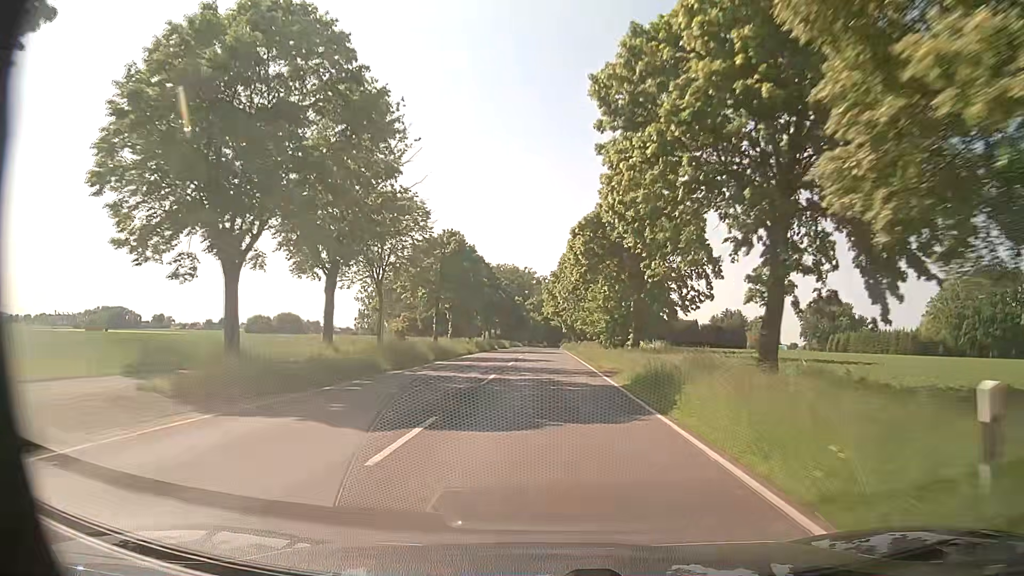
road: secondary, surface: asphalt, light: Day
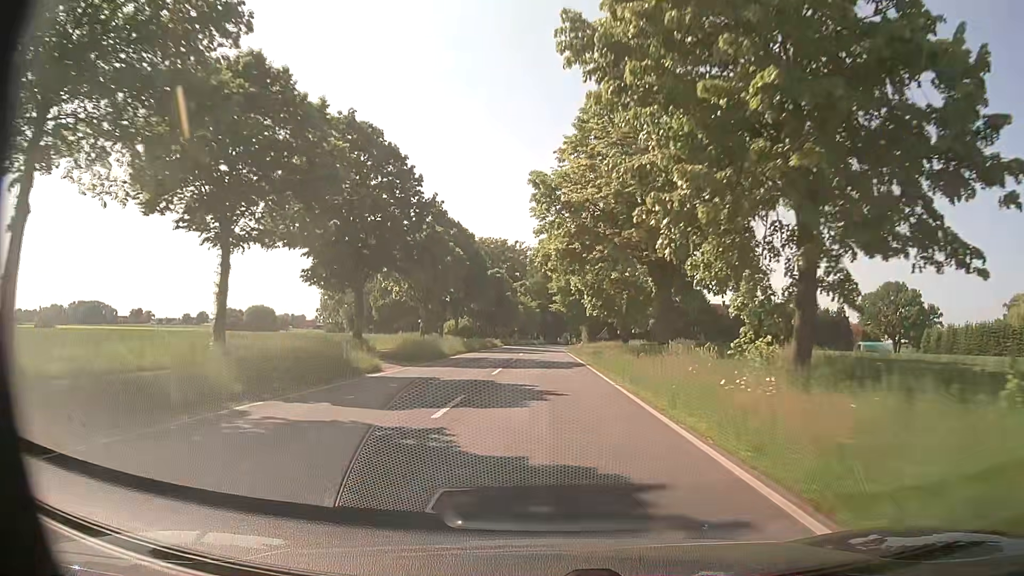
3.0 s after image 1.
(+0.6, +56.8) m; +1°
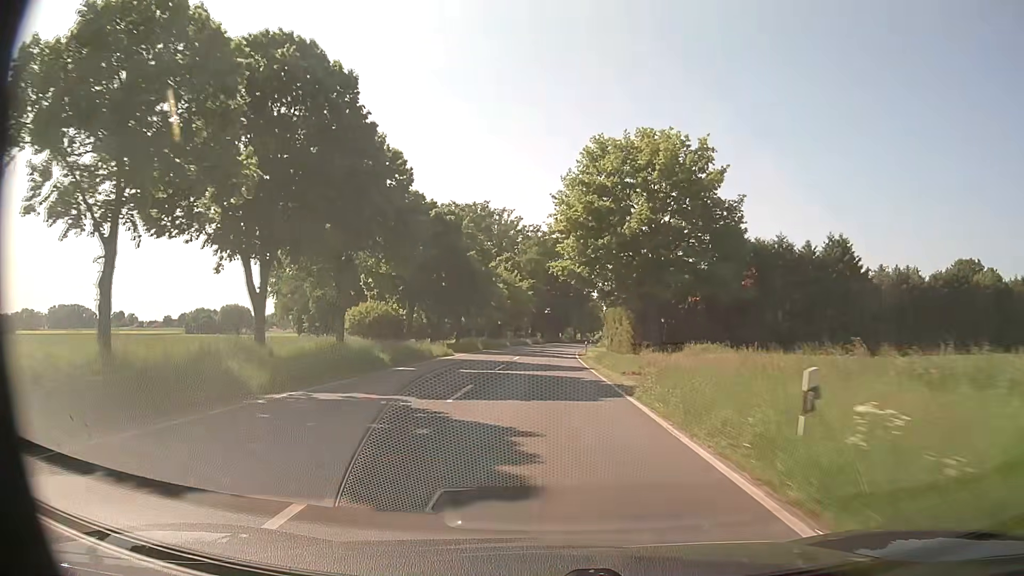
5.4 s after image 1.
(+0.2, +45.9) m; +1°
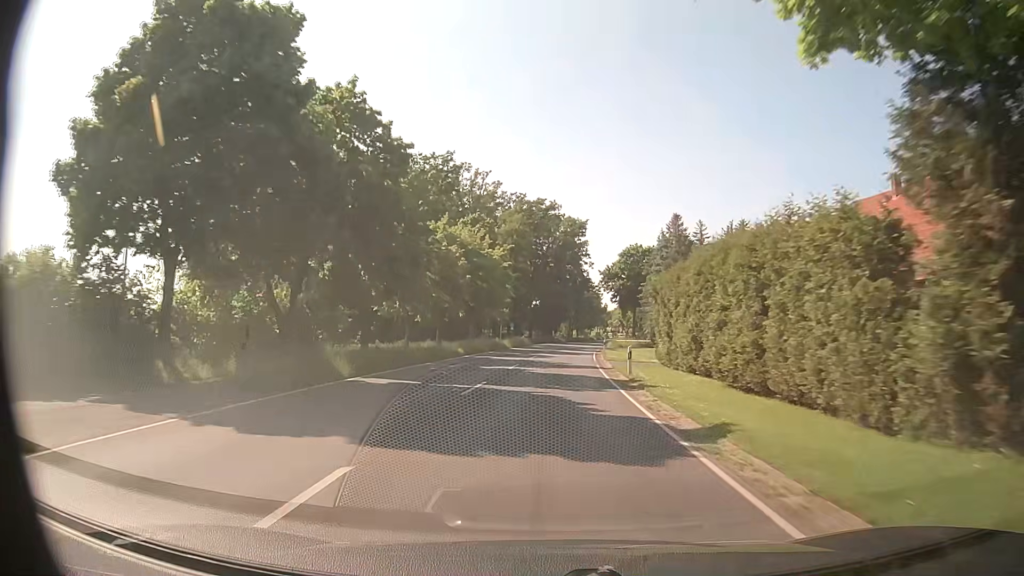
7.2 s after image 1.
(+0.1, +34.8) m; 0°
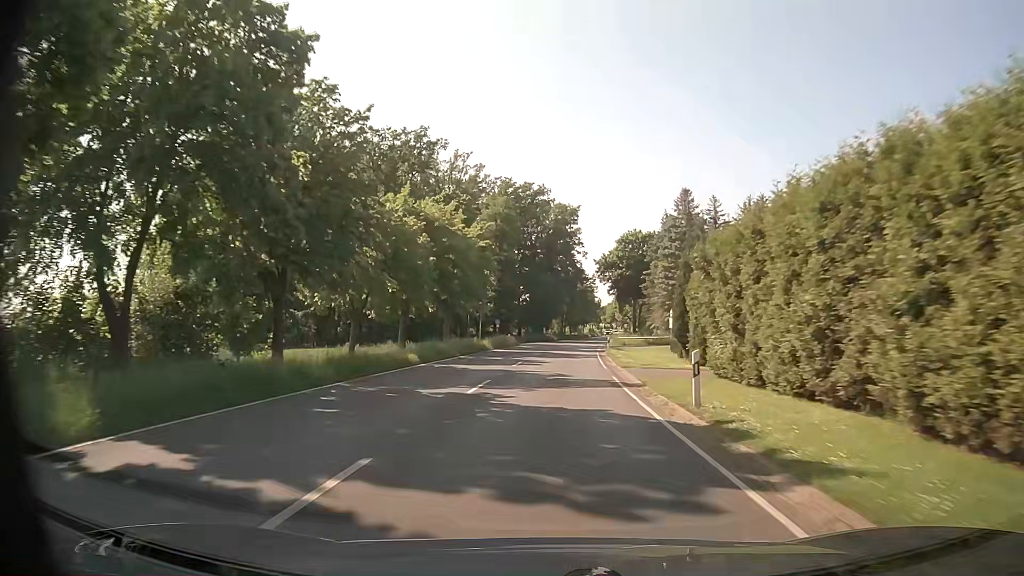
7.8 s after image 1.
(+0.1, +11.6) m; +1°
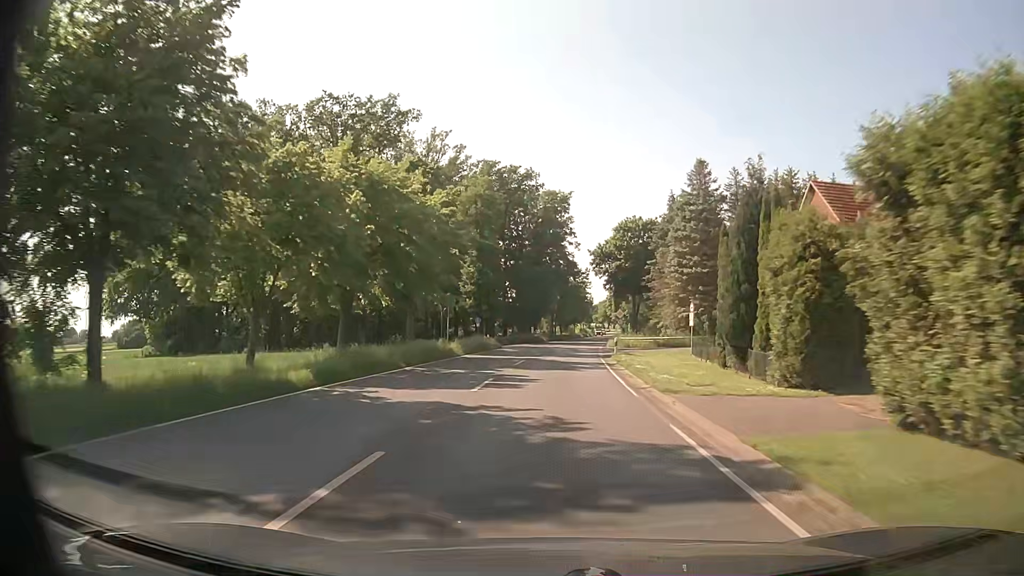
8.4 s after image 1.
(0.0, +11.7) m; 0°
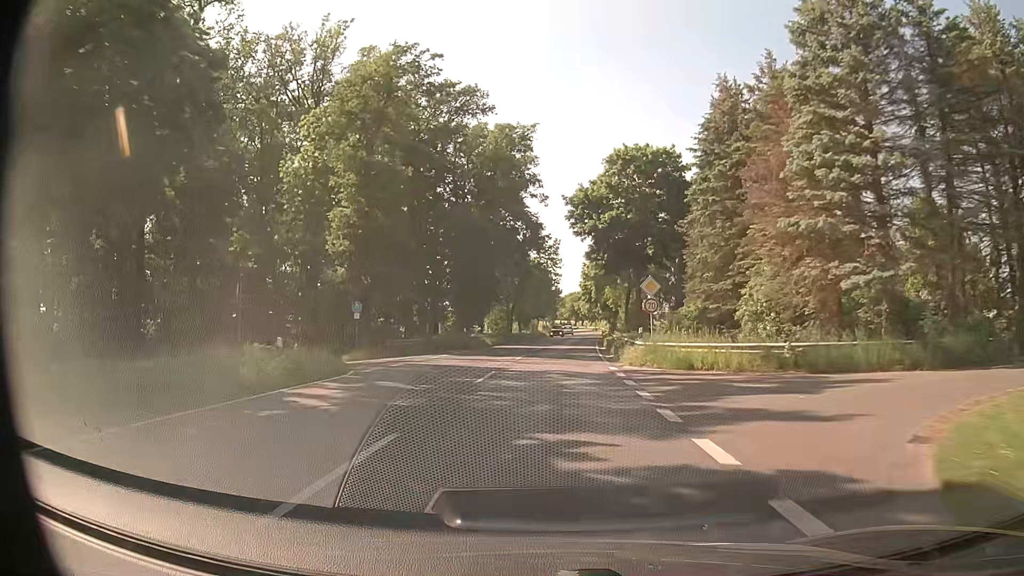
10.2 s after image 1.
(+1.0, +35.2) m; +4°
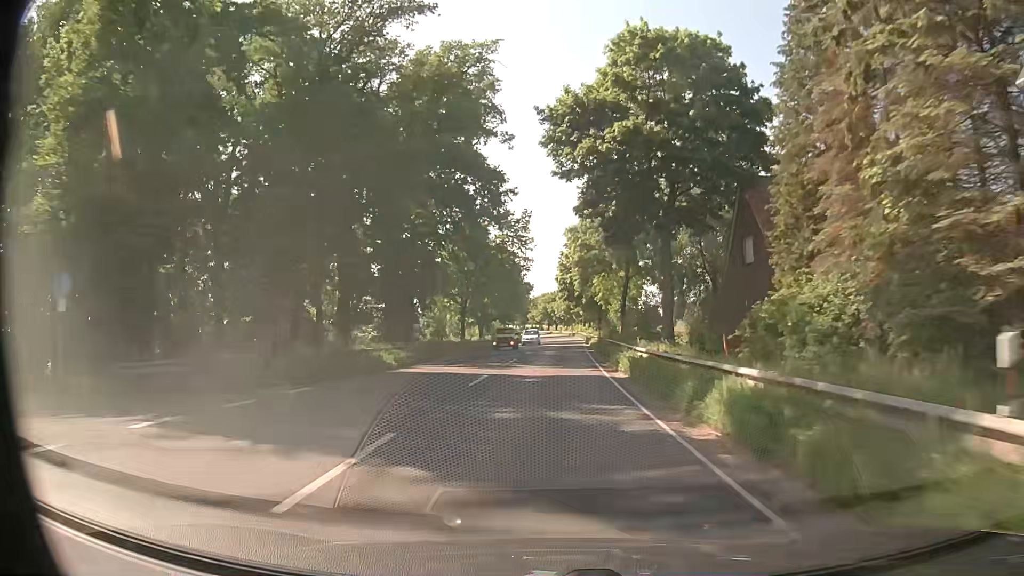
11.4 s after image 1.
(+0.4, +23.6) m; +2°
(0, +10) (0, +20) (+1, +30) (+1, +40) (+2, +50) (+2, +60) (+3, +70) (+3, +80) (+4, +90) (+4, +100) m
